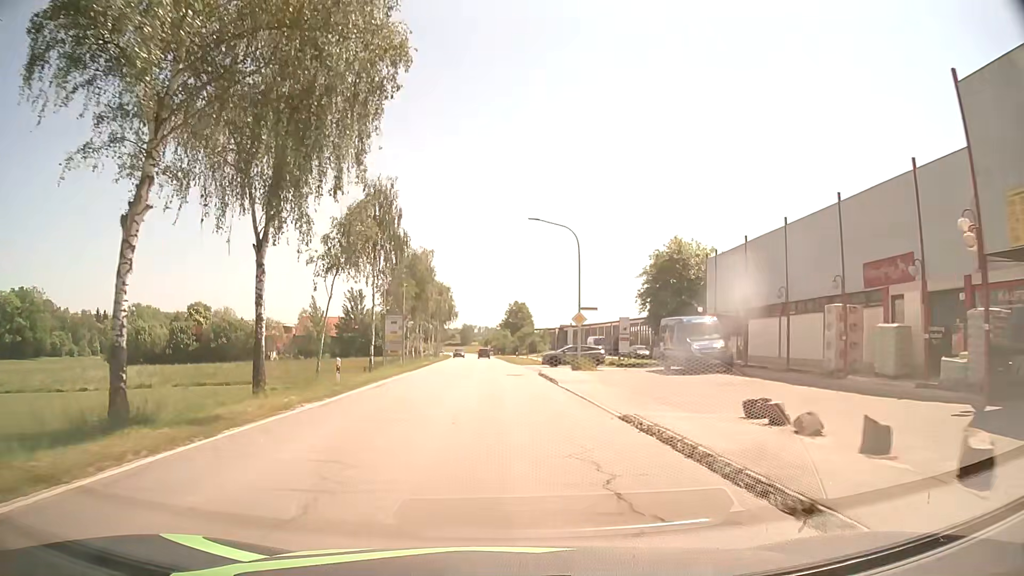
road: secondary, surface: asphalt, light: Day
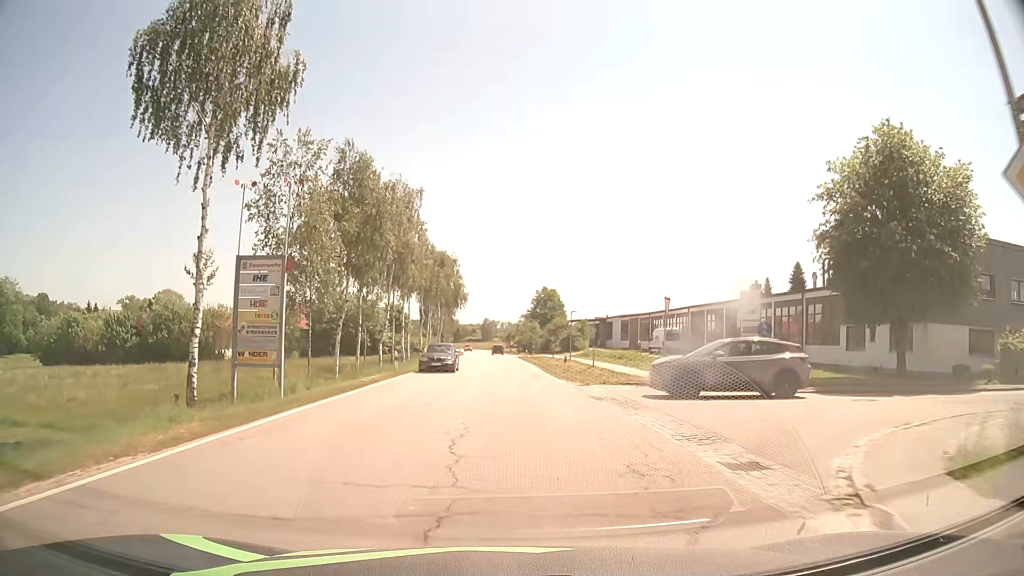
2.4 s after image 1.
(-0.4, +30.6) m; -2°
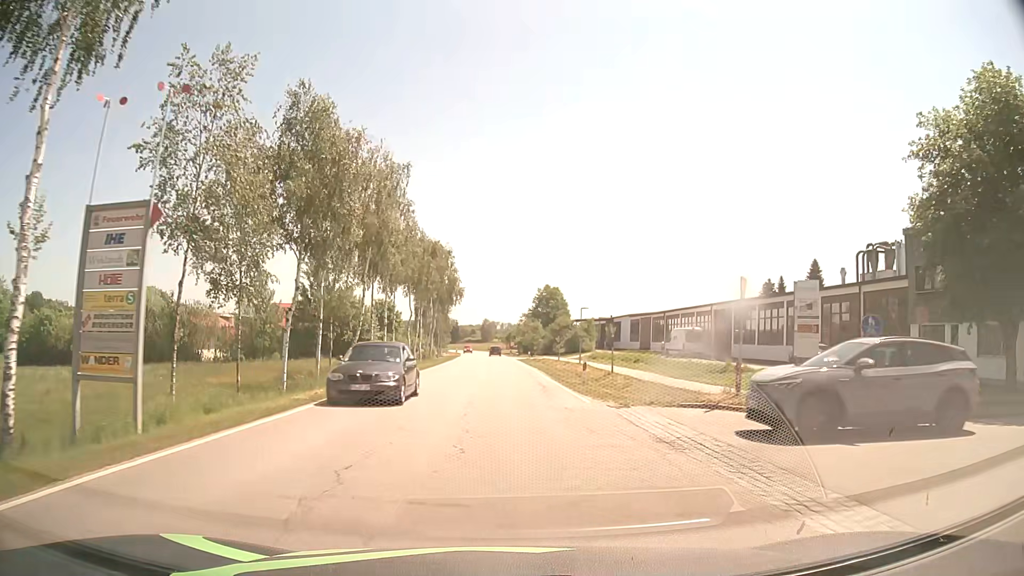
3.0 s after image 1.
(0.0, +7.7) m; 0°
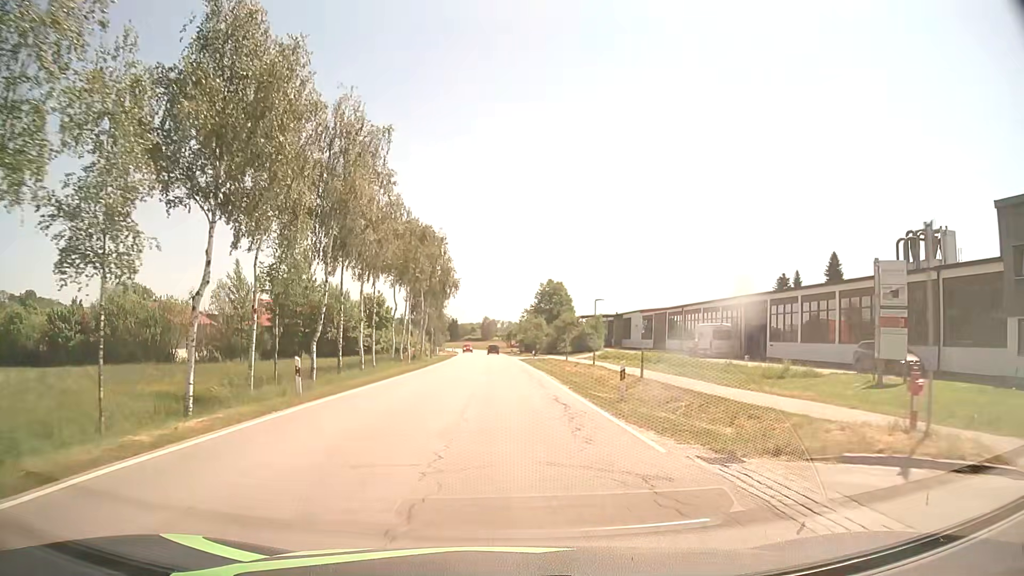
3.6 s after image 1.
(0.0, +7.7) m; 0°
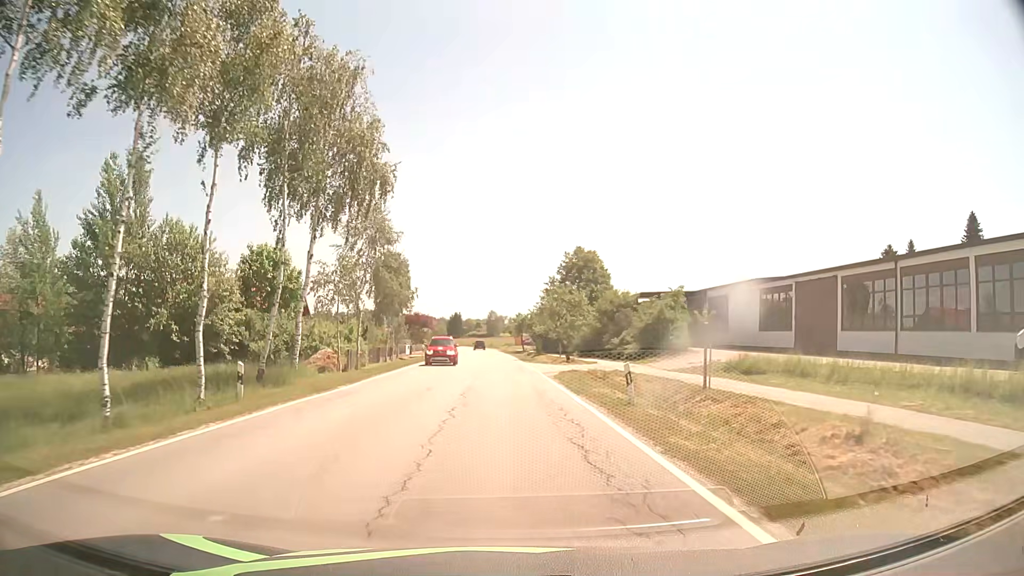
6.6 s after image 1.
(-0.1, +38.4) m; -1°
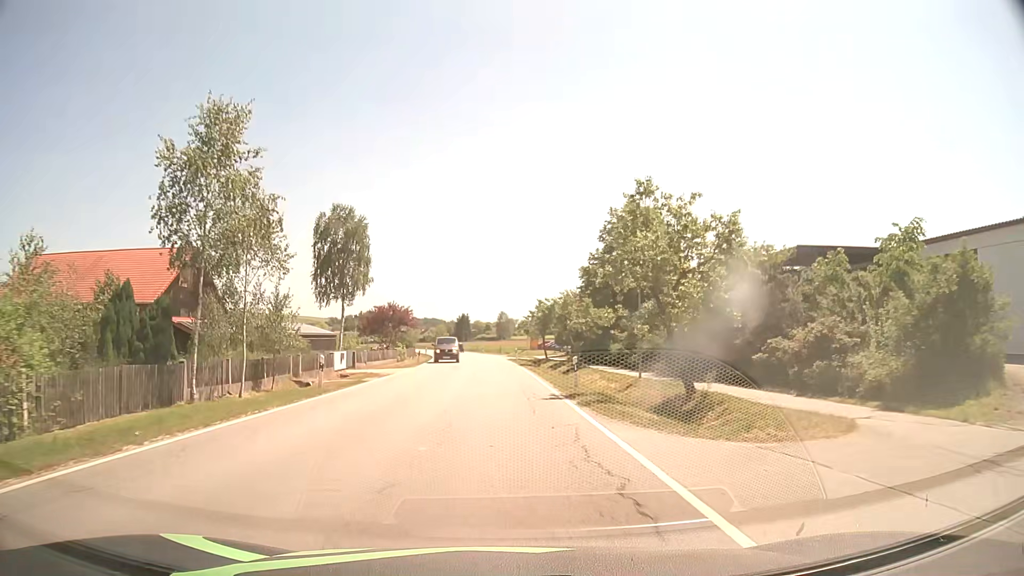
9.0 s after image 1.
(-0.1, +30.5) m; -1°
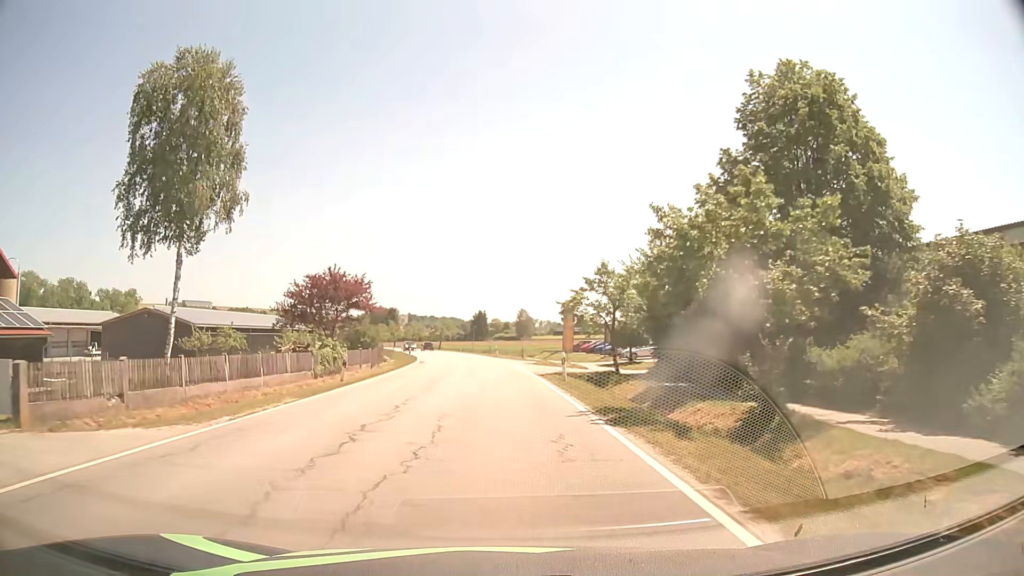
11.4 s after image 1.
(-0.3, +30.4) m; -1°
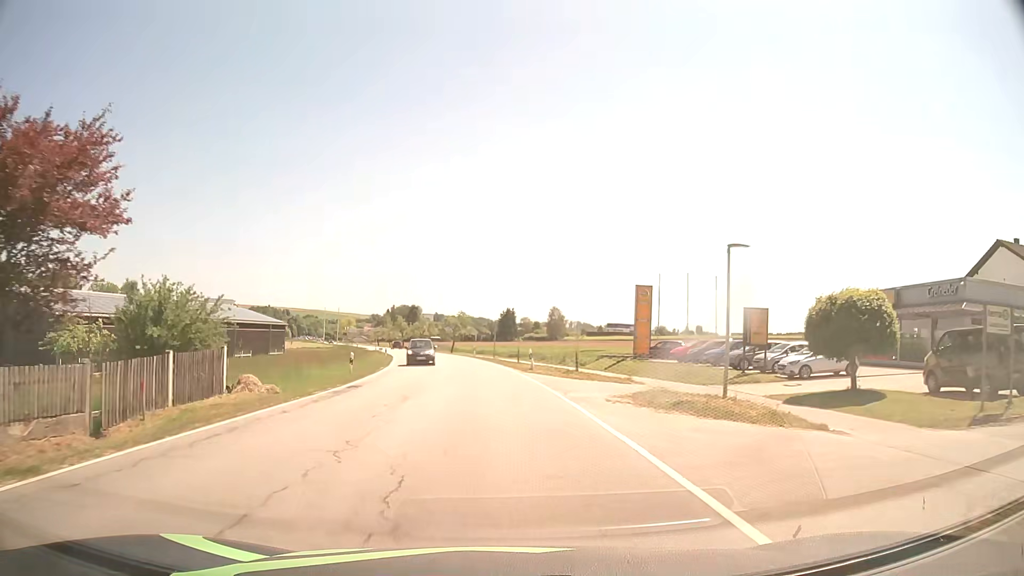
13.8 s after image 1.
(-0.5, +30.4) m; -2°
(0, +10) (-1, +20) (-1, +30) (-2, +40) (-4, +50) (-6, +60) (-8, +69) (-10, +79) (-12, +89) (-14, +99) m
